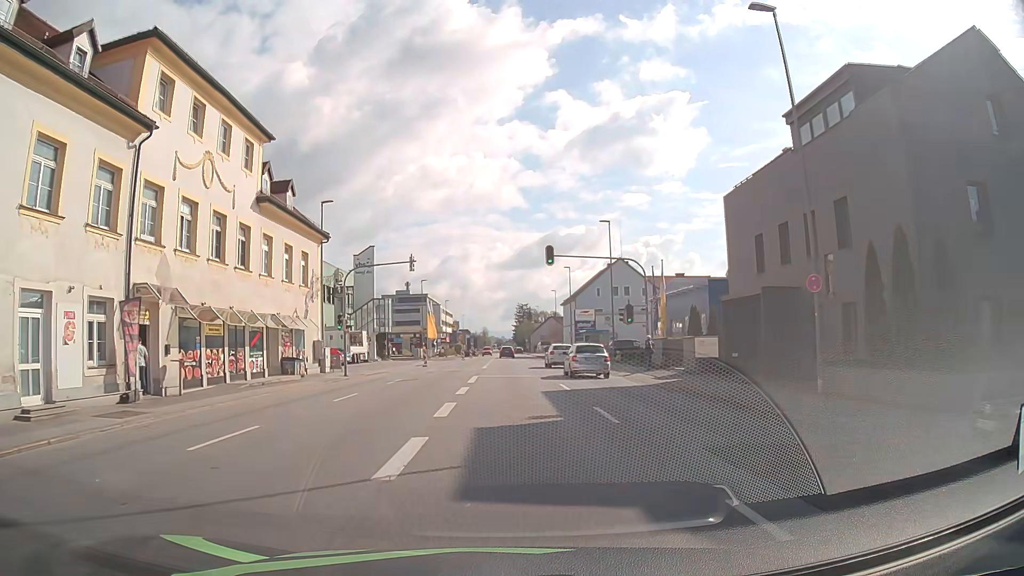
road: tertiary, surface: asphalt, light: Day
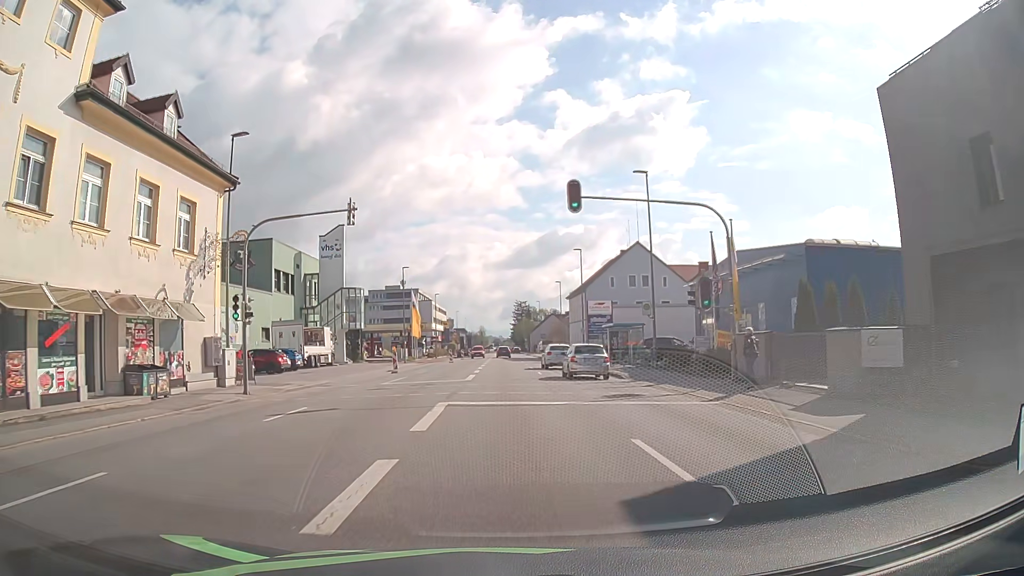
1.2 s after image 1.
(0.0, +14.1) m; 0°
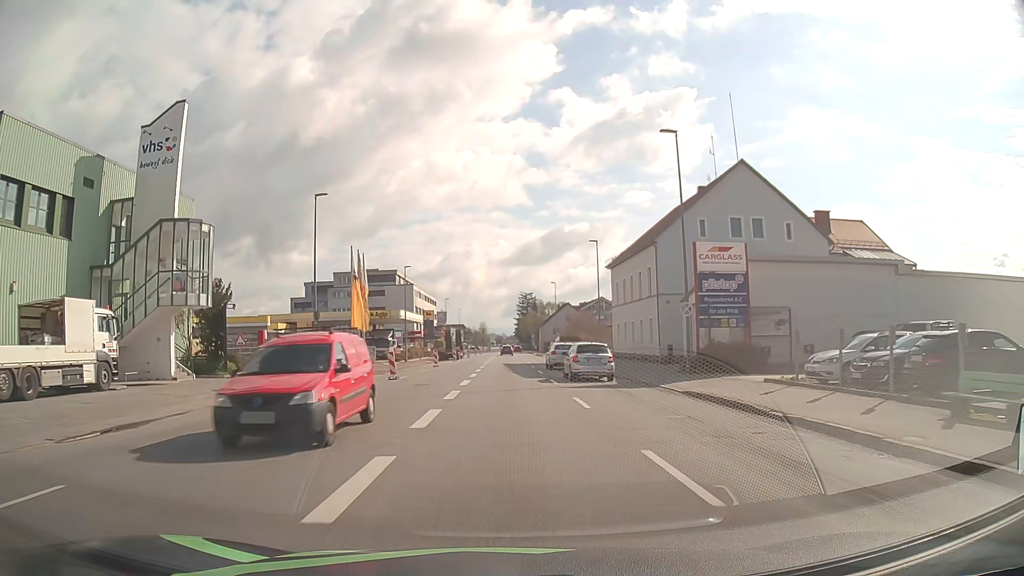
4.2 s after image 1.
(-0.2, +35.8) m; 0°
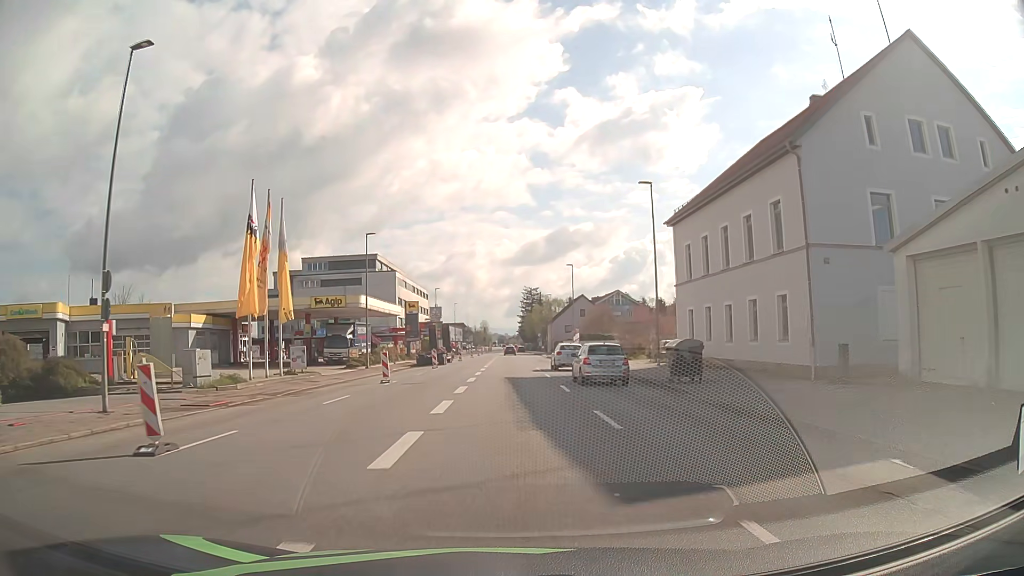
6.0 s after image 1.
(0.0, +21.8) m; 0°
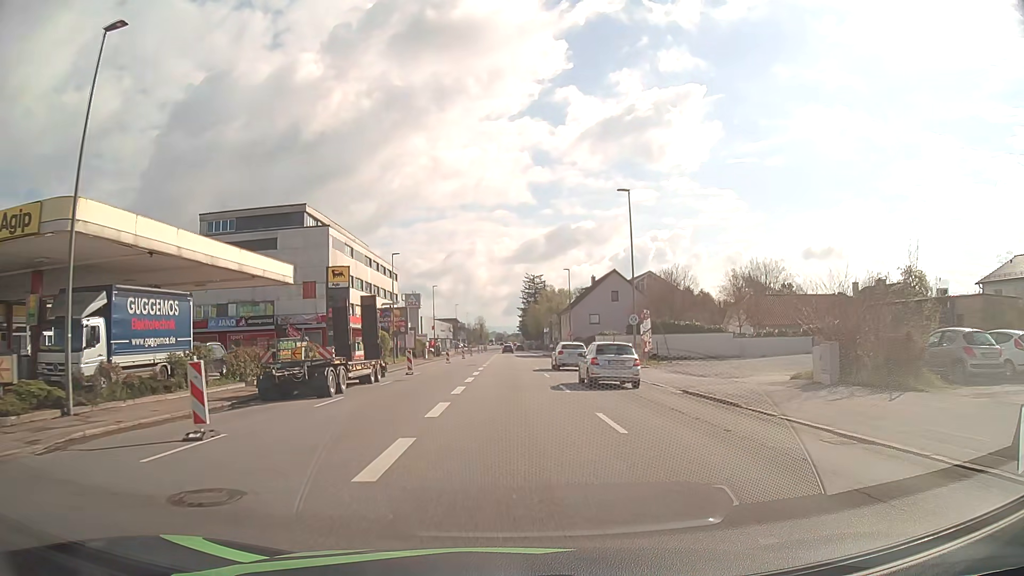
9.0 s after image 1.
(+0.1, +36.8) m; 0°
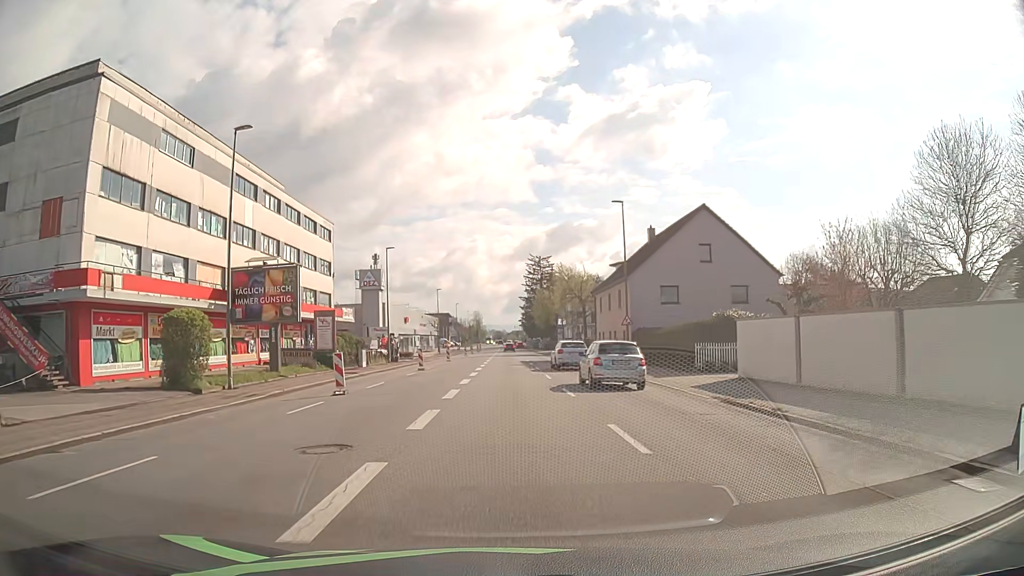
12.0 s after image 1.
(+0.4, +38.2) m; +1°
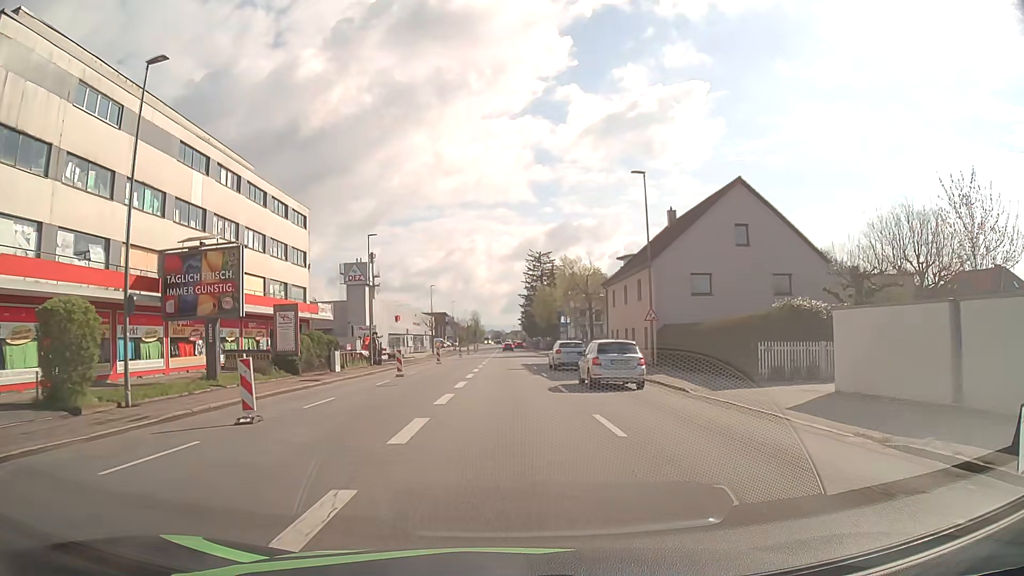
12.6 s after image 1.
(0.0, +7.5) m; 0°
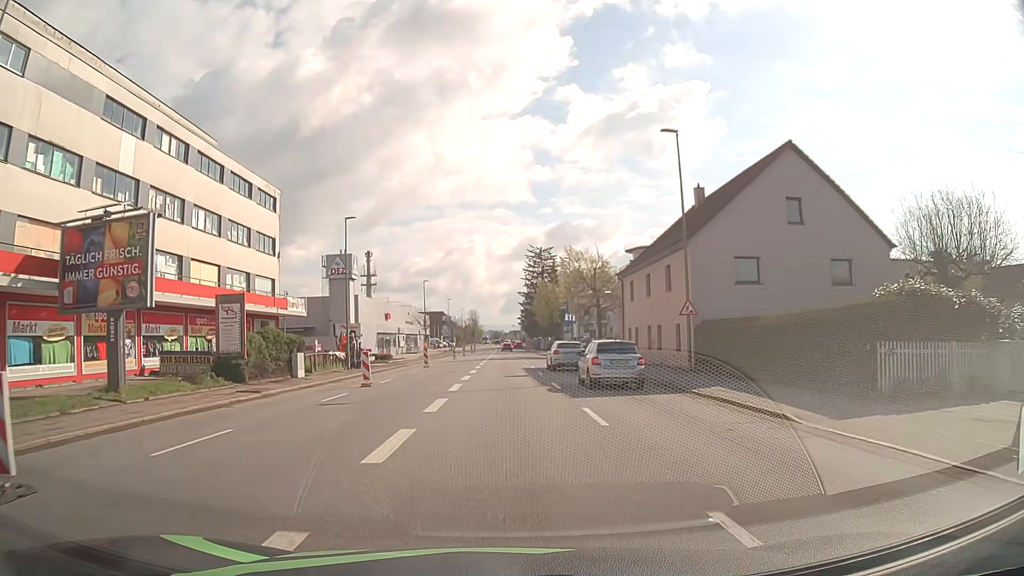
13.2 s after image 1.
(0.0, +7.4) m; 0°
(0, +10) (0, +20) (0, +30) (0, +40) (0, +50) (0, +60) (0, +70) (0, +80) (0, +90) (0, +100) m
